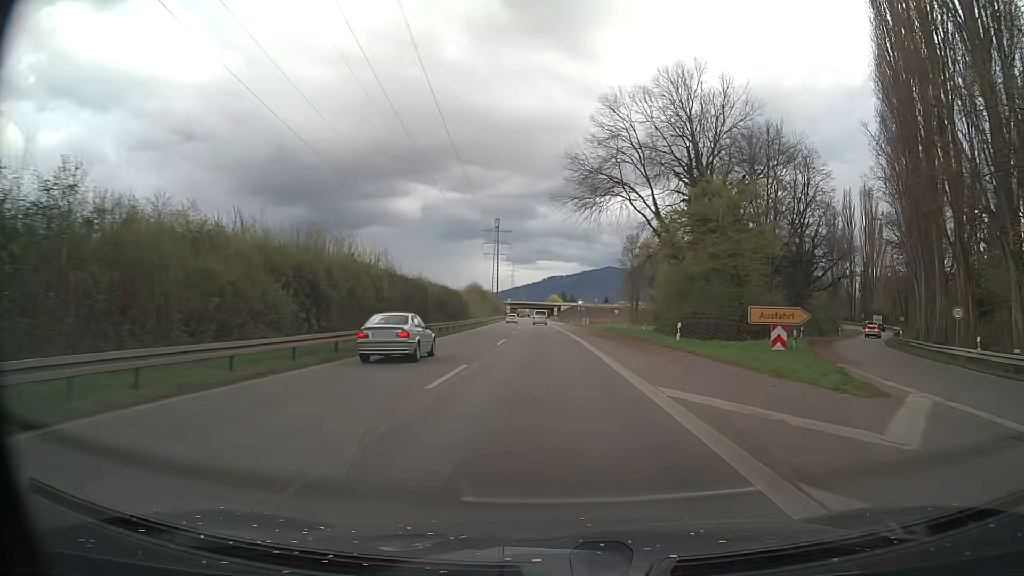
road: trunk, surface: asphalt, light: Day
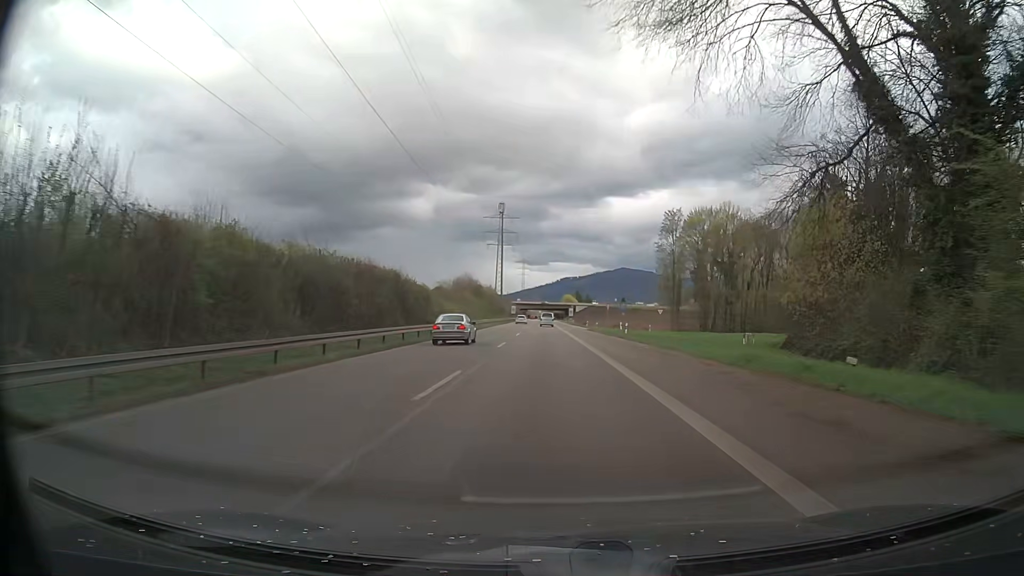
(-0.5, +37.7) m; -2°
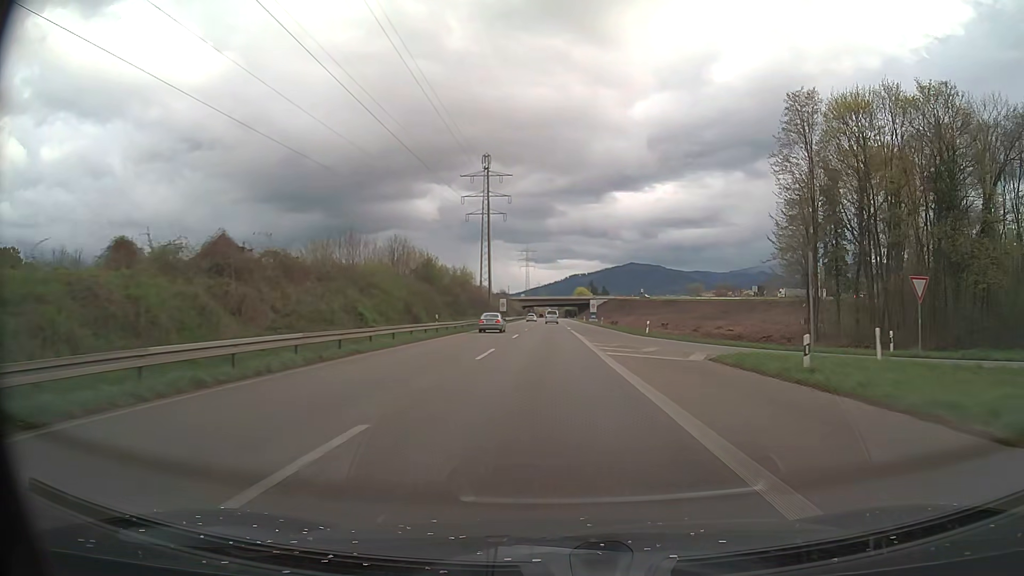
(0.0, +62.6) m; 0°
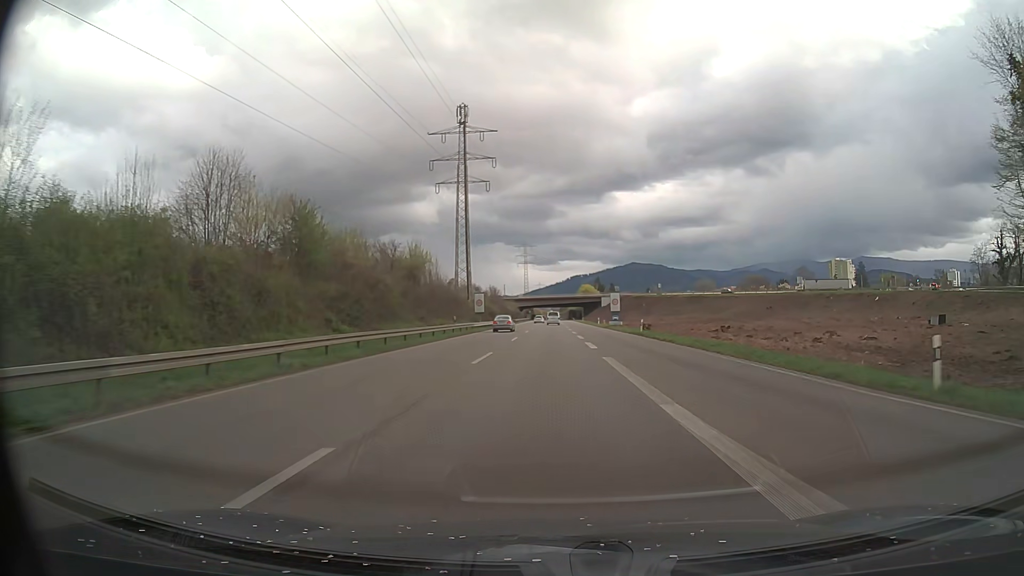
(-0.1, +37.5) m; 0°
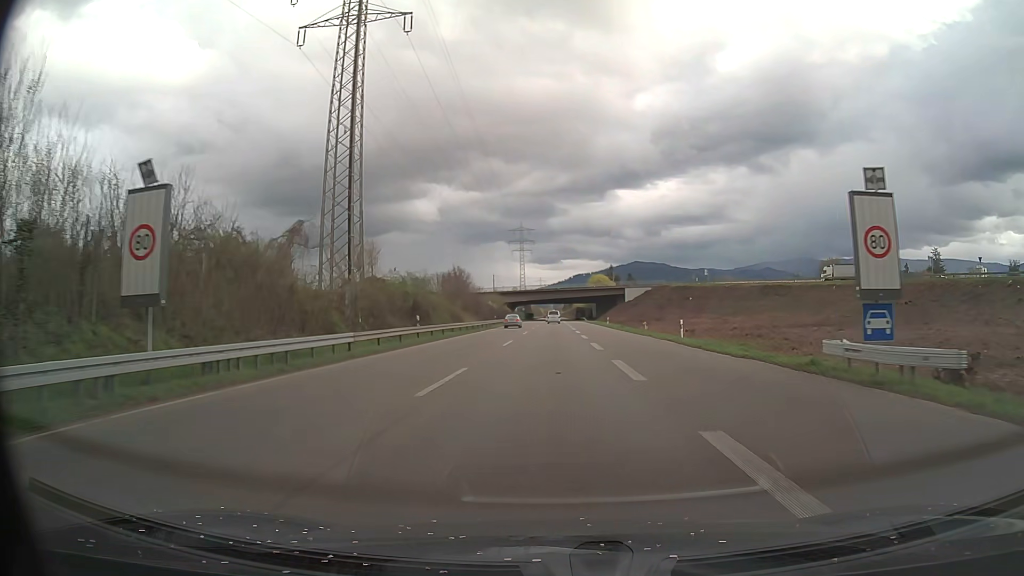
(0.0, +62.0) m; 0°
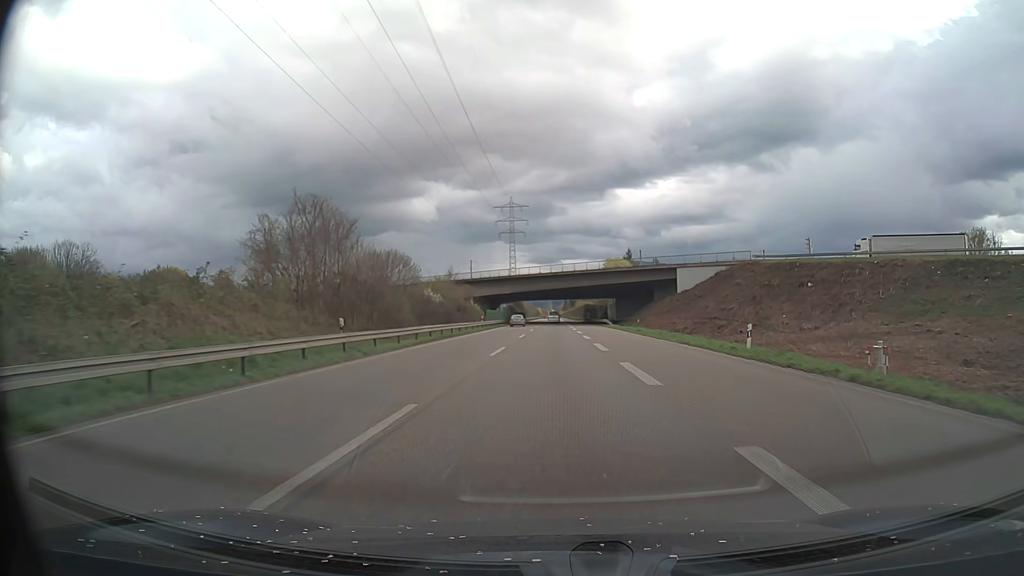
(0.0, +60.9) m; 0°
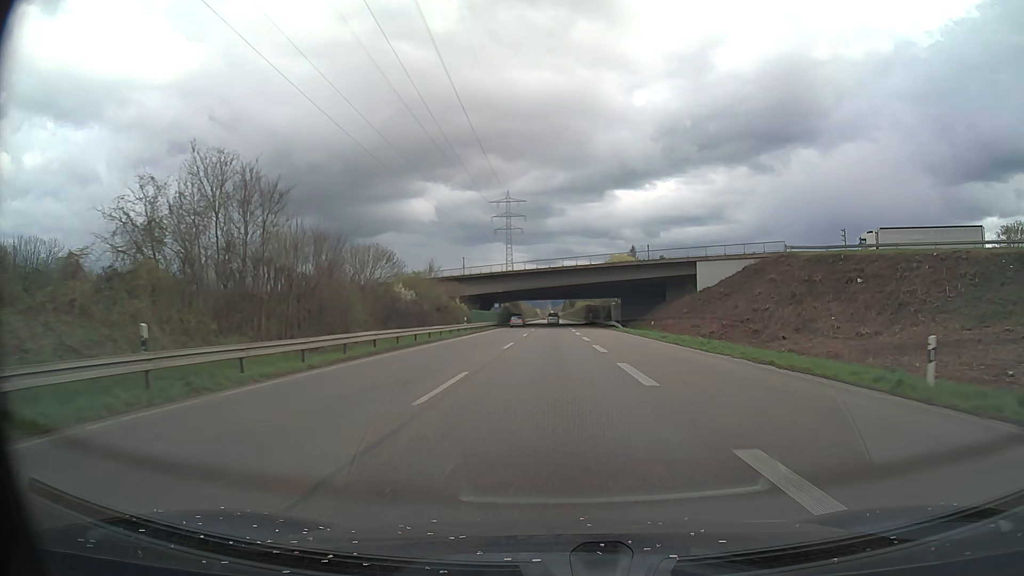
(0.0, +12.0) m; 0°
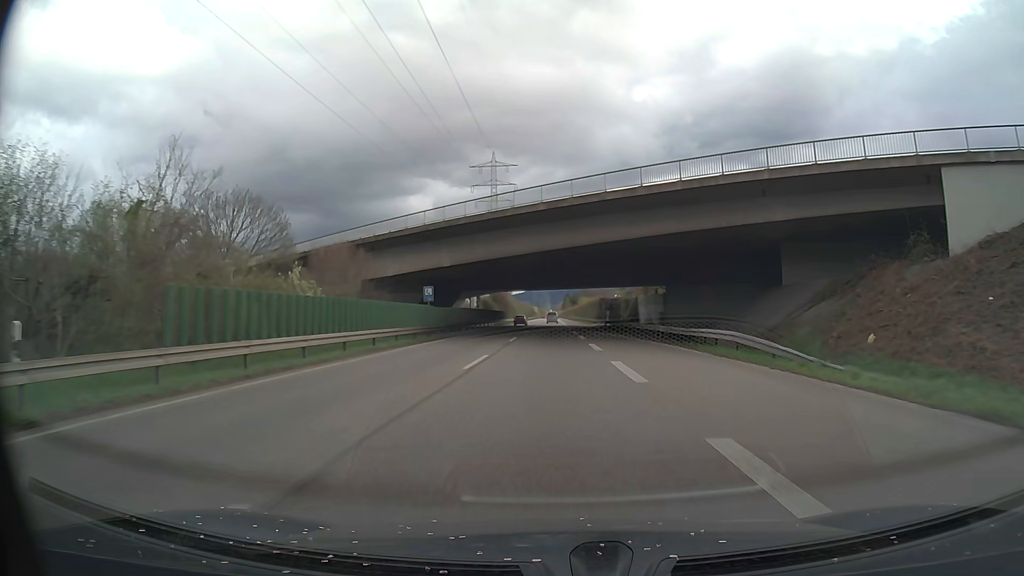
(0.0, +47.6) m; 0°
(0, +10) (0, +20) (0, +30) (0, +40) (-1, +50) (-1, +60) (-1, +70) (-2, +80) (-2, +90) (-3, +100) m
